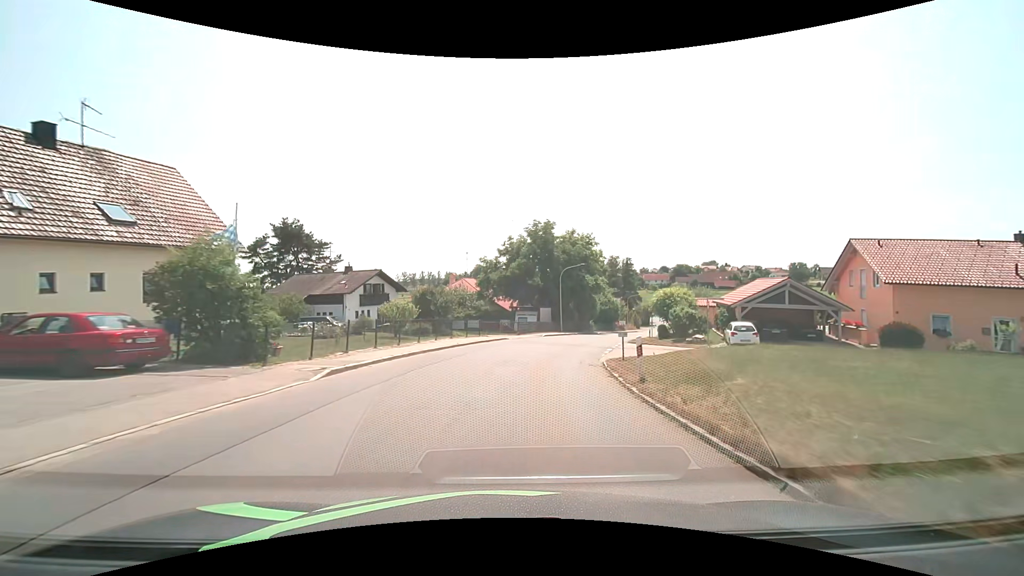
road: tertiary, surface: asphalt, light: Day
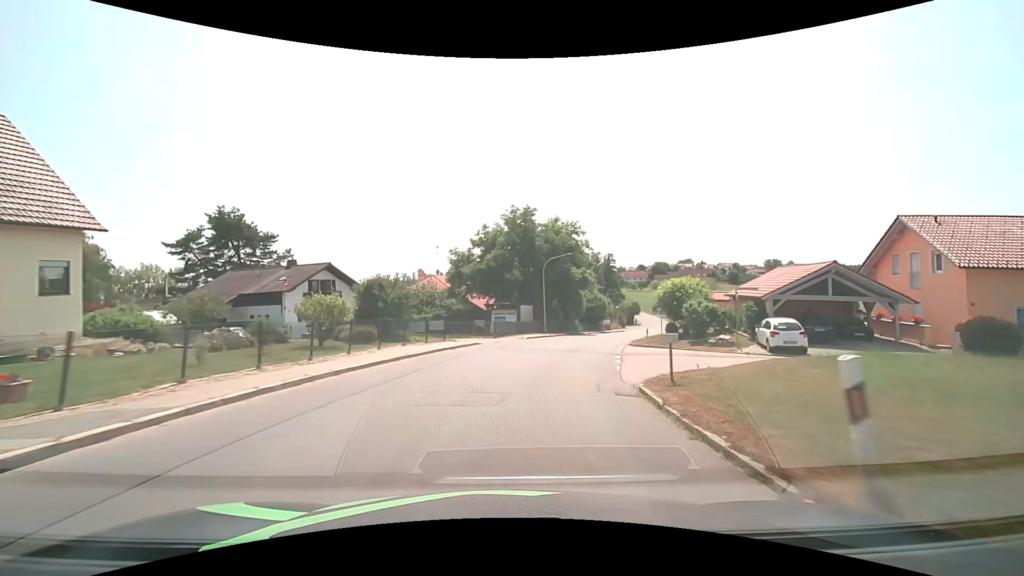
(+0.2, +7.7) m; +2°
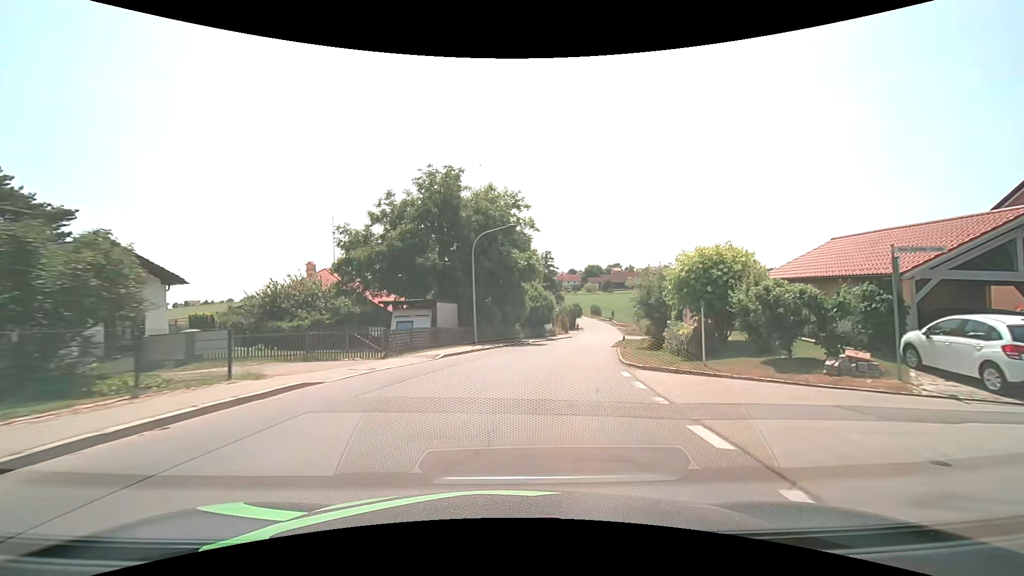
(+1.0, +15.2) m; +8°
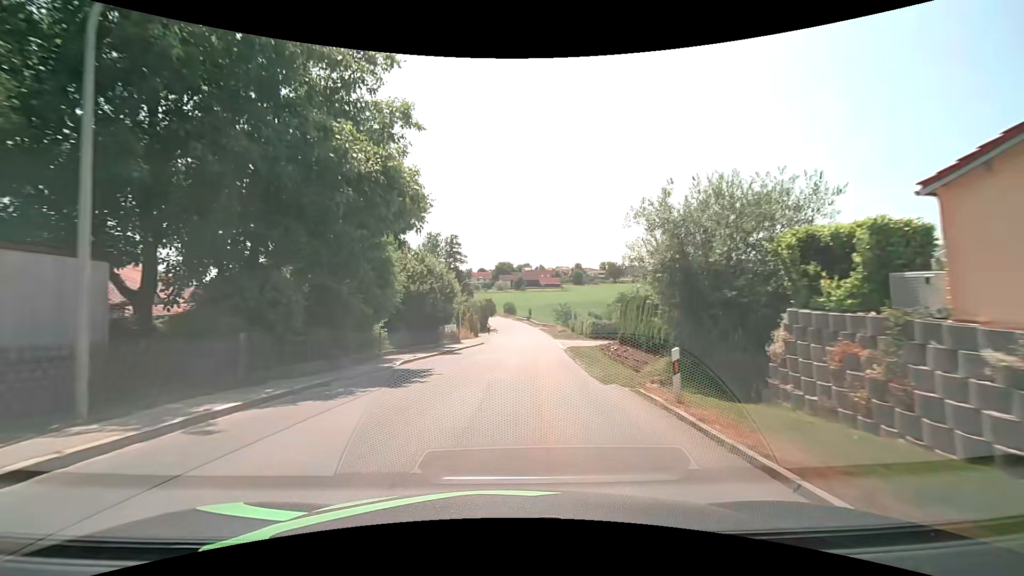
(+2.3, +22.6) m; +11°
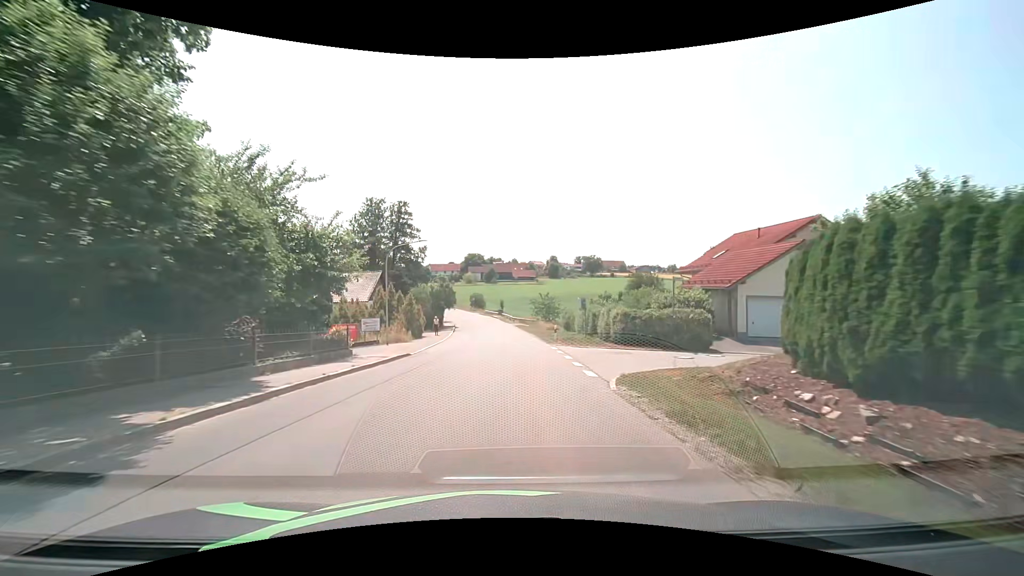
(+0.8, +22.9) m; +3°
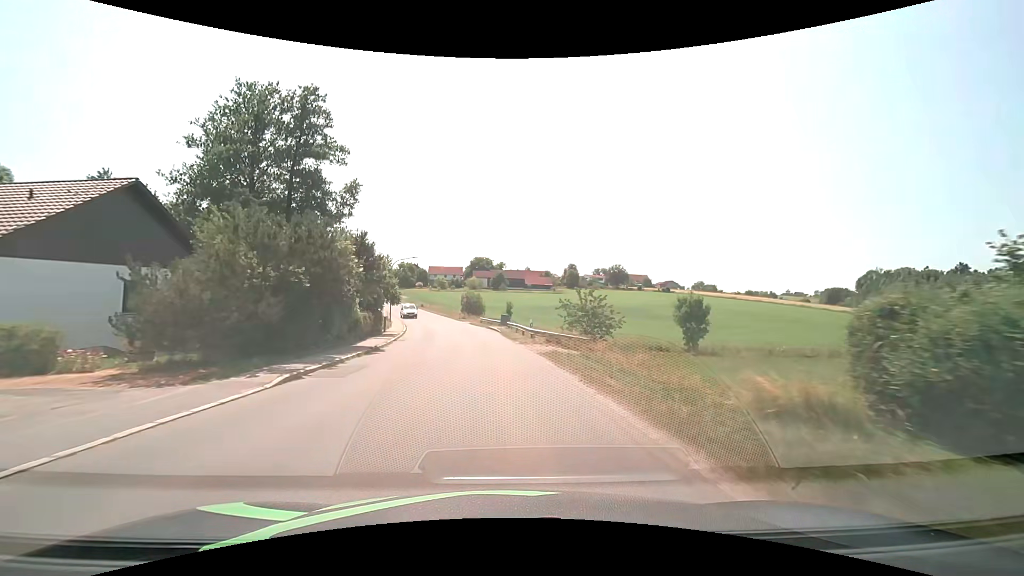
(+0.3, +38.2) m; -1°
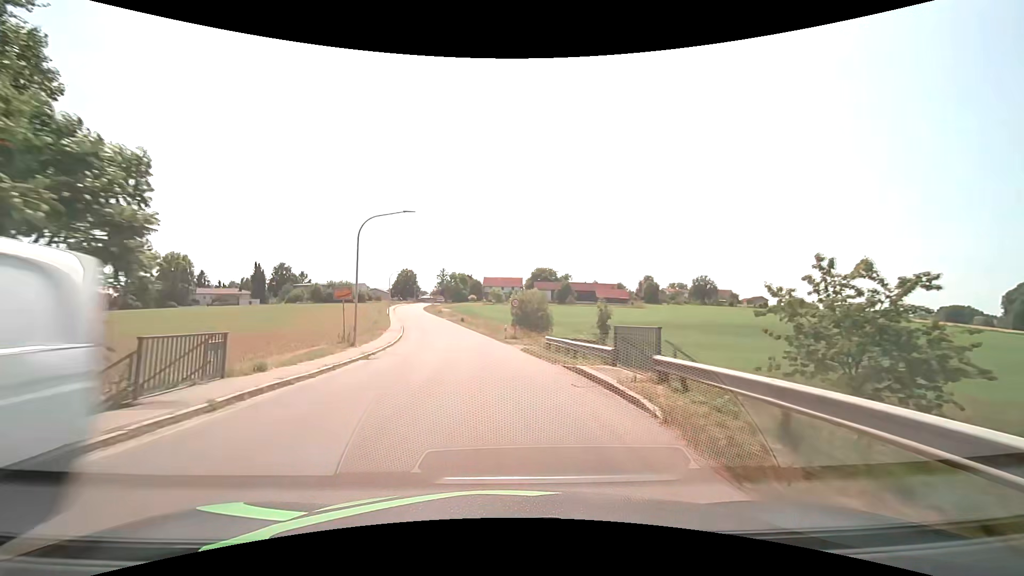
(-1.4, +30.1) m; -7°
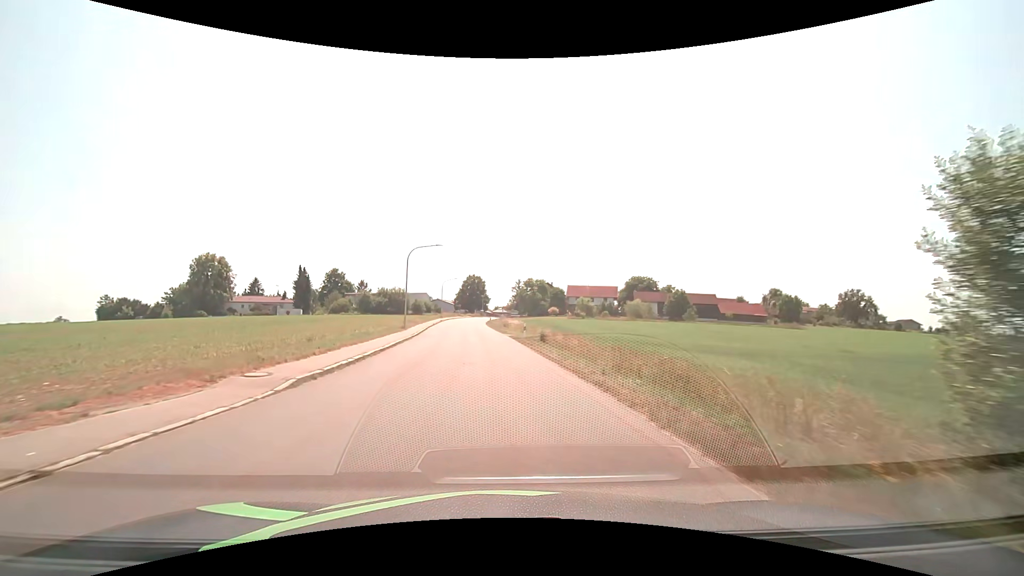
(-3.4, +37.3) m; -9°
(0, +10) (-1, +20) (-1, +30) (-2, +40) (-3, +50) (-4, +60) (-5, +70) (-6, +80) (-6, +90) (-6, +100) m
